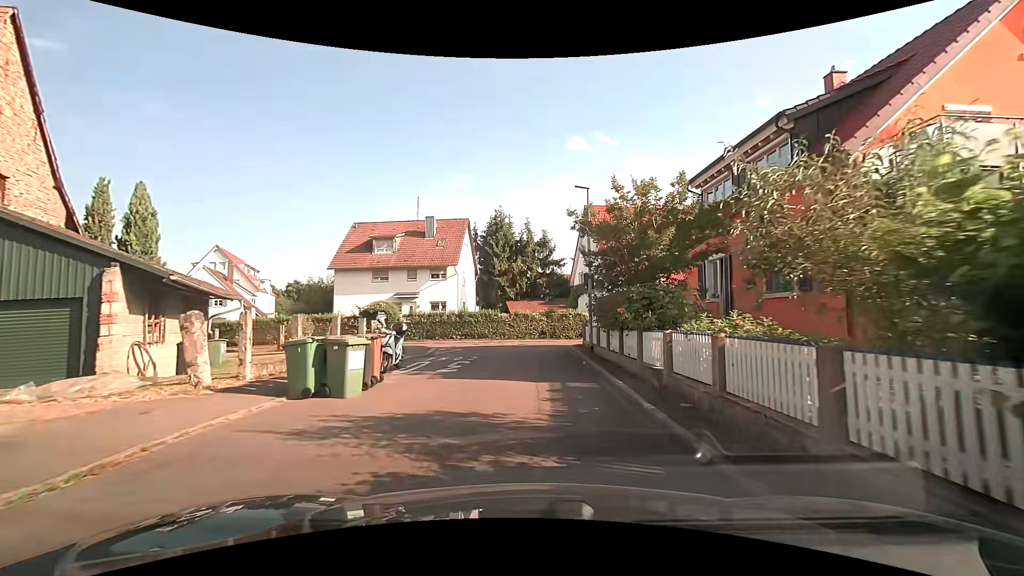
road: residential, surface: asphalt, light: Day
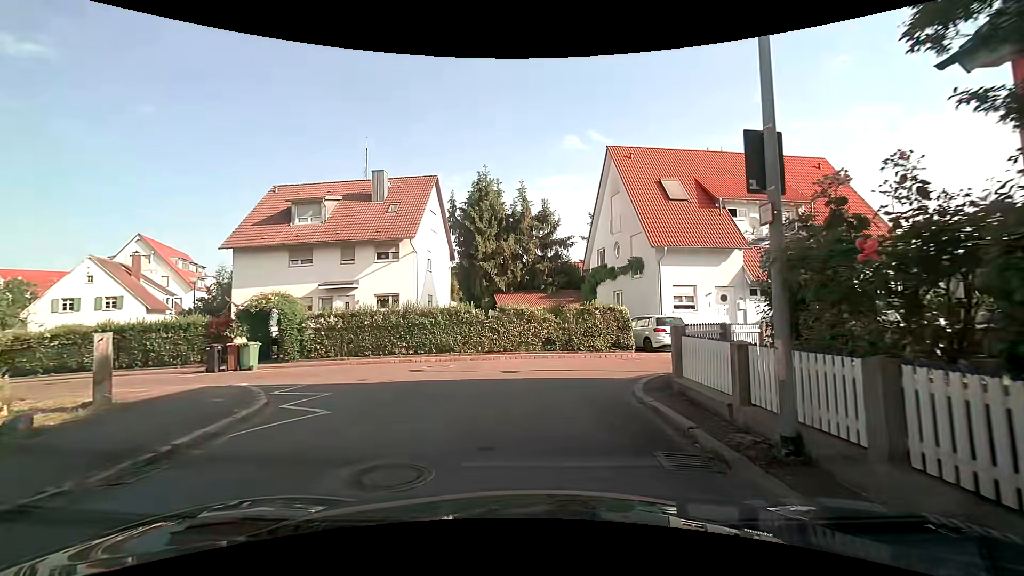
(-0.1, +14.6) m; -1°
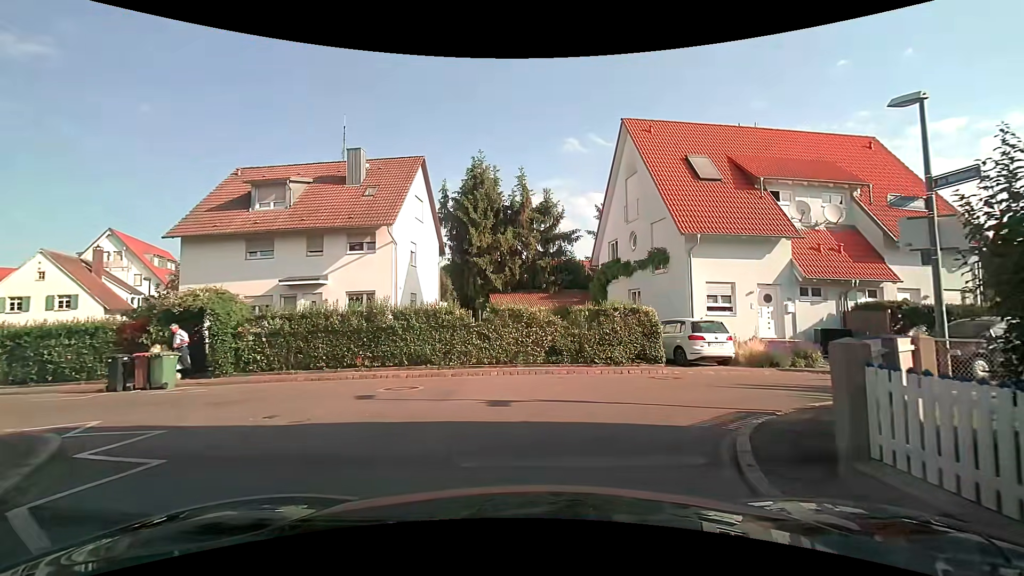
(+0.1, +4.4) m; -1°
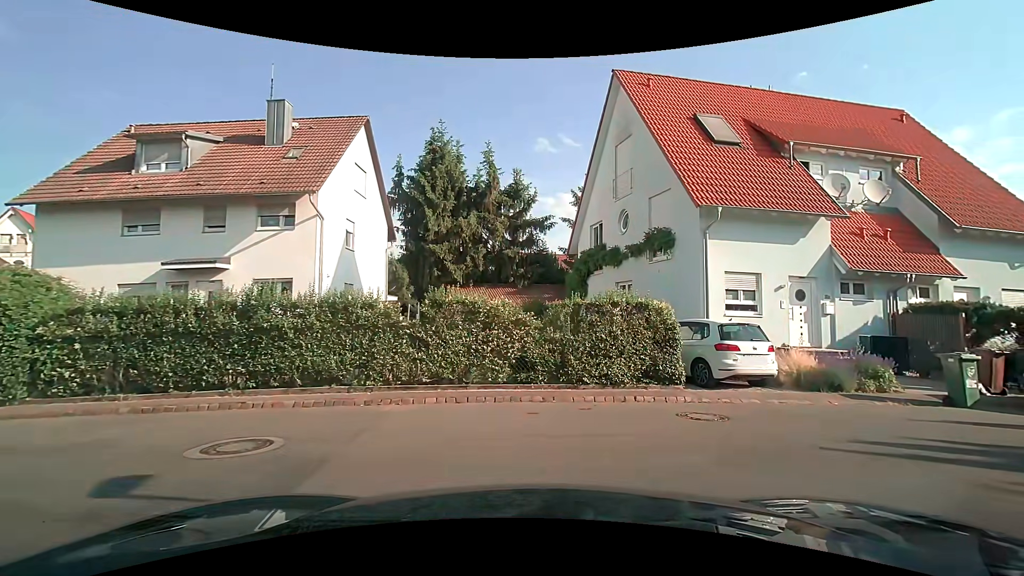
(+0.2, +5.0) m; +6°
